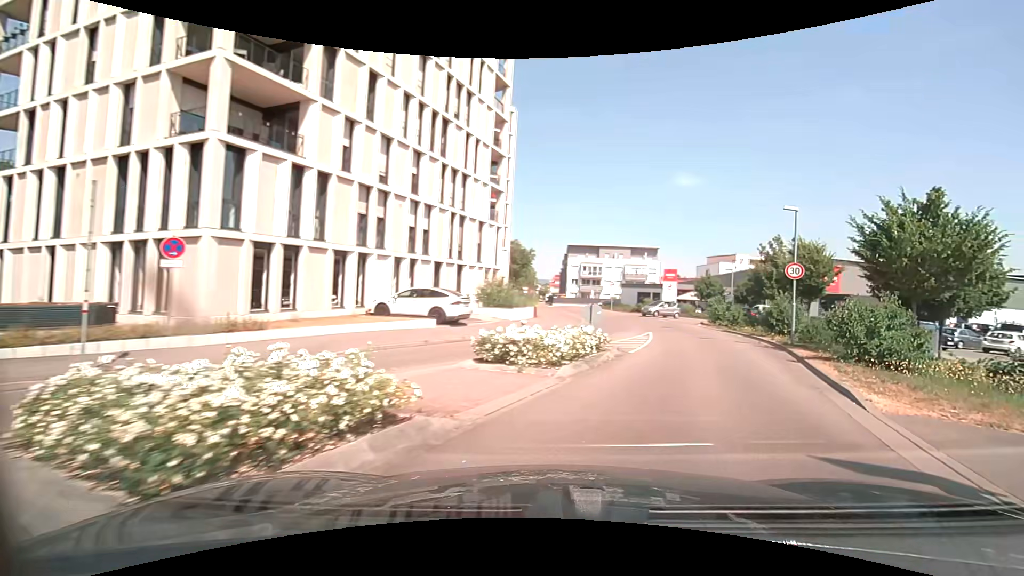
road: residential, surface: paved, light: Day
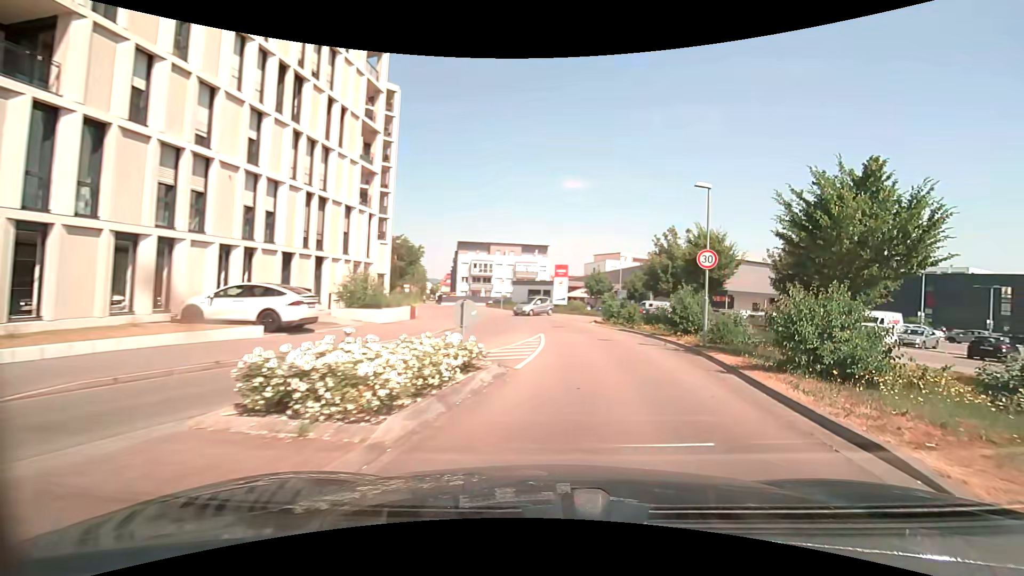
(+0.5, +4.6) m; +13°
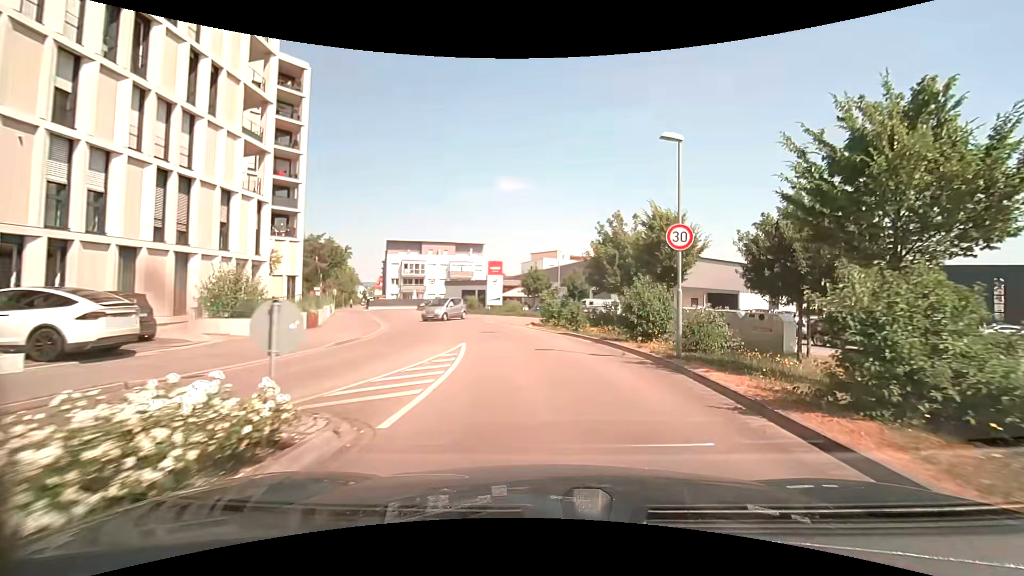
(+0.3, +4.9) m; +7°
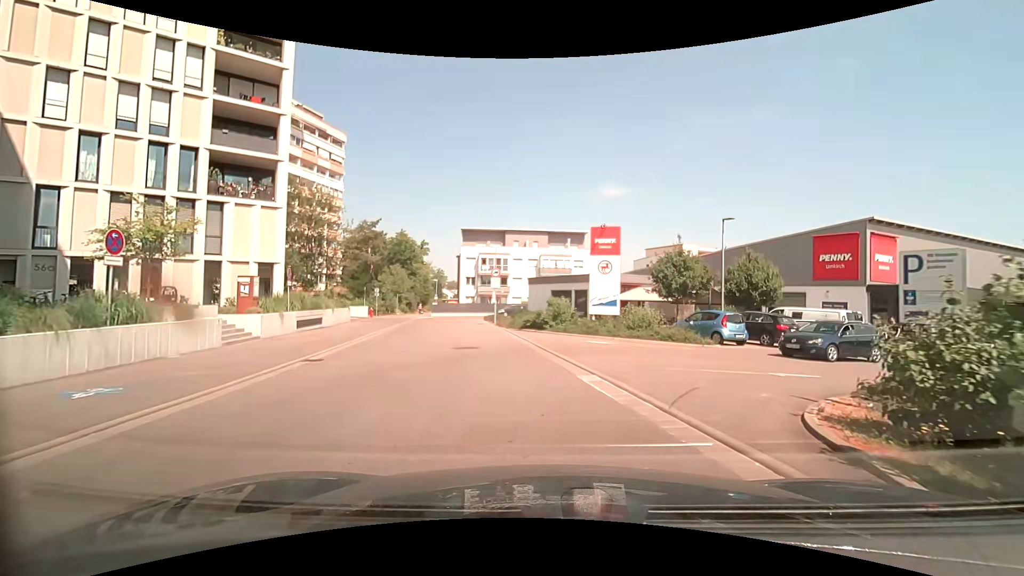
(-2.3, +22.1) m; -14°
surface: asphalt
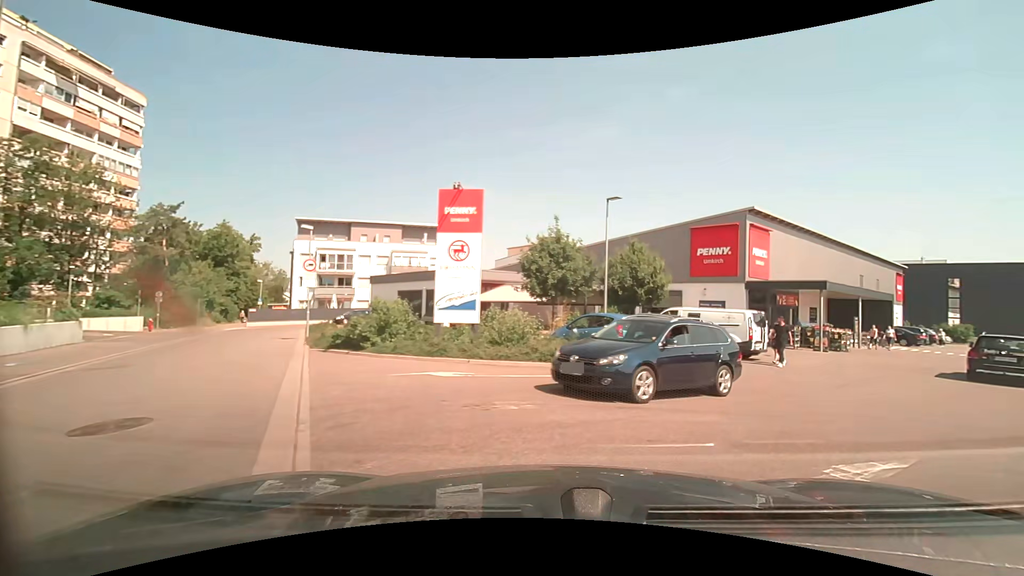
(+0.9, +7.7) m; +20°
